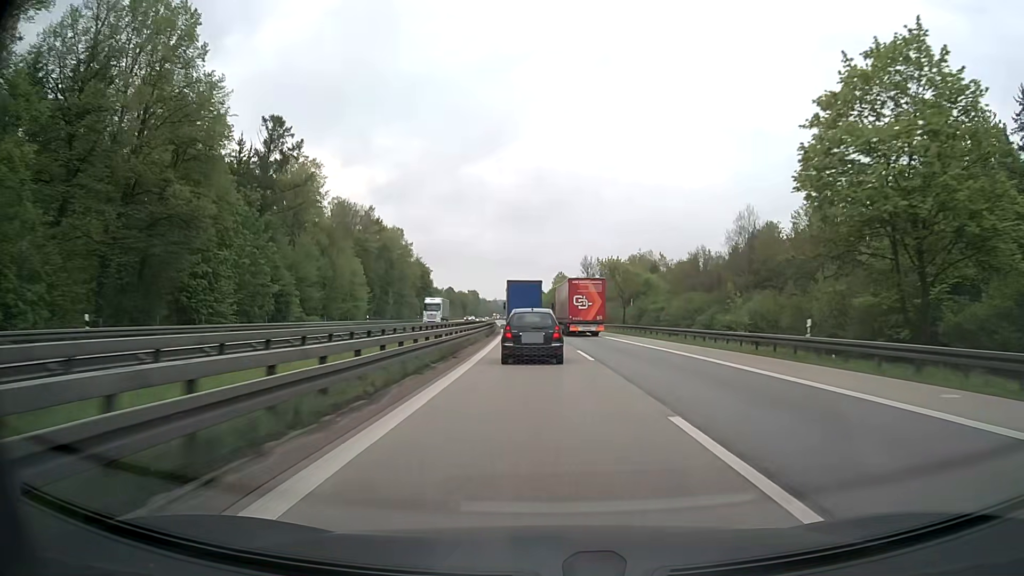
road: motorway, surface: asphalt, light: Day
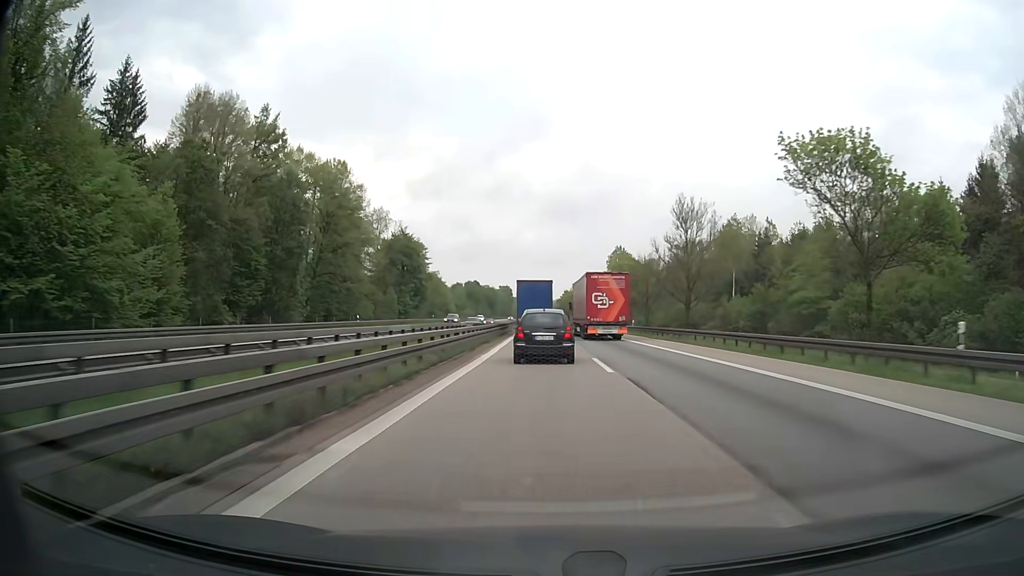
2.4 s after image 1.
(-1.7, +59.9) m; -3°
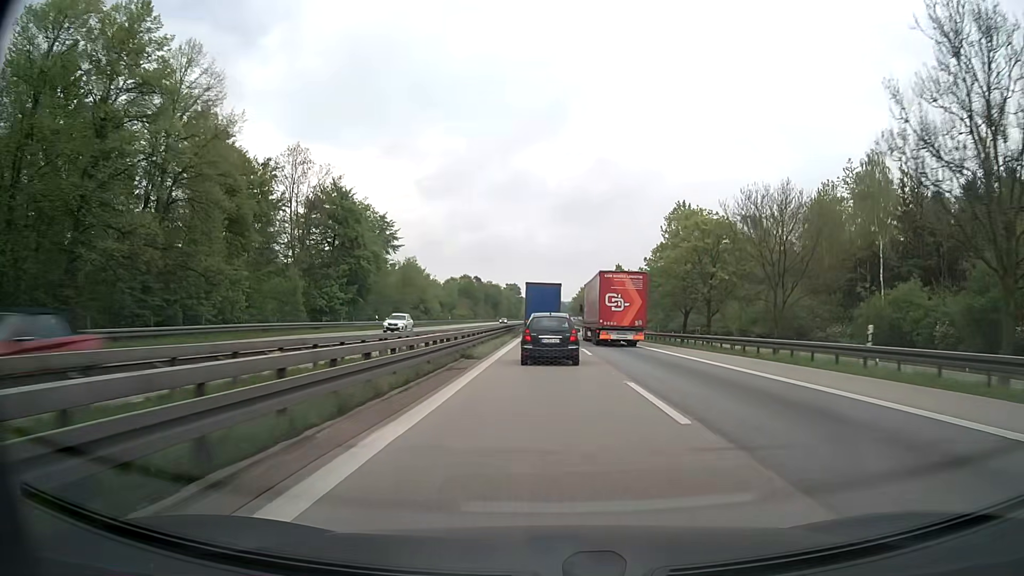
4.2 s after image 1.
(-0.5, +44.4) m; -1°
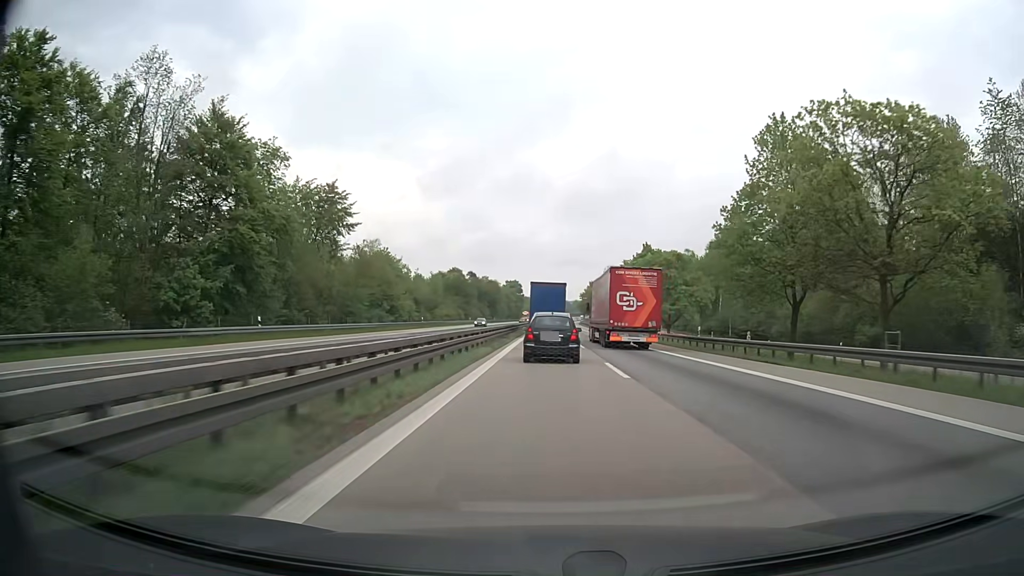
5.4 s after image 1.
(-0.1, +29.8) m; 0°
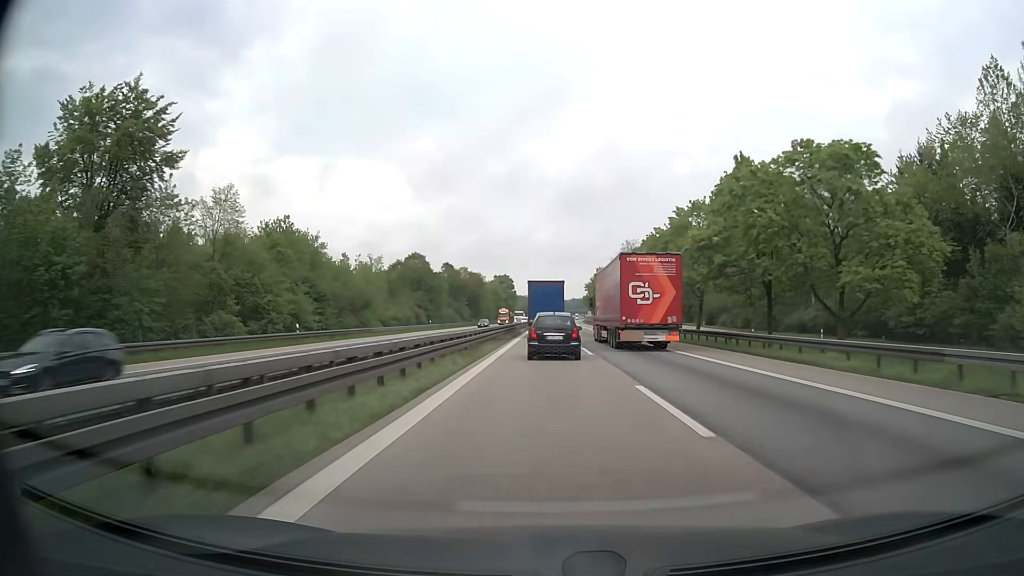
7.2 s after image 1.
(-0.1, +45.5) m; 0°
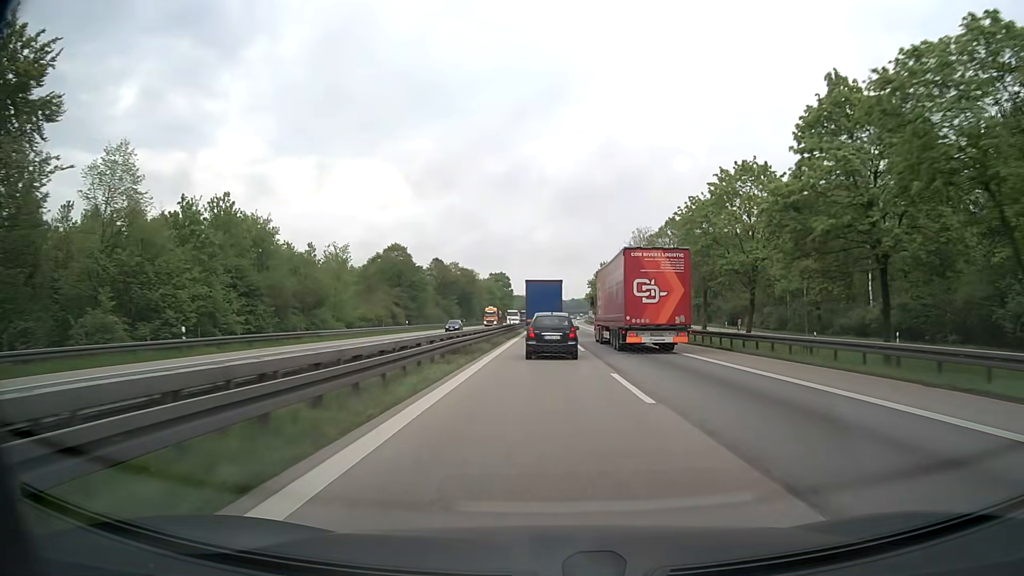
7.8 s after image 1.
(0.0, +15.4) m; 0°
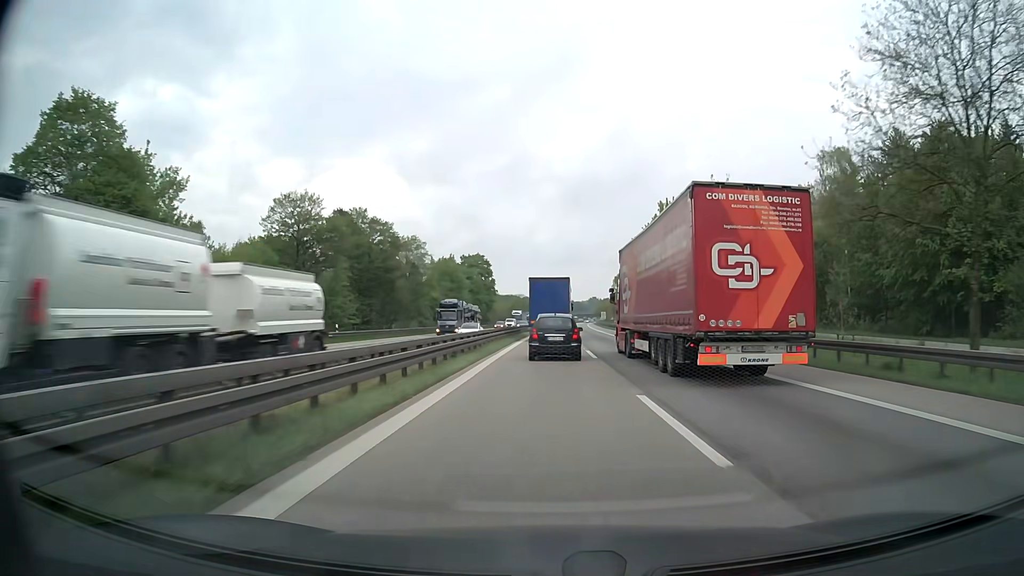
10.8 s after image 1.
(-0.1, +78.5) m; 0°
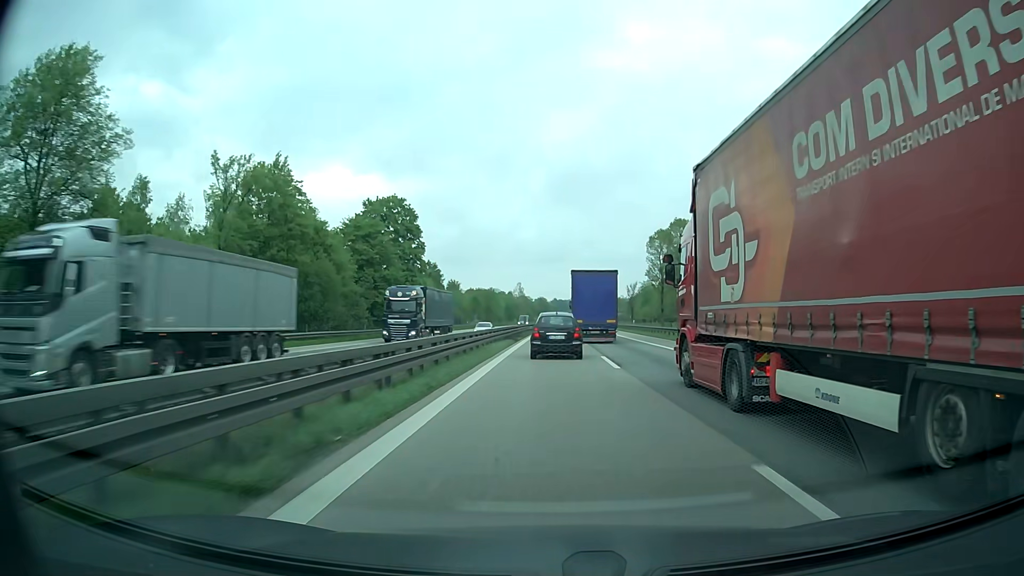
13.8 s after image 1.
(+0.7, +79.7) m; +1°
(0, +10) (0, +20) (0, +30) (0, +40) (+1, +50) (+1, +60) (+1, +70) (+1, +80) (+2, +90) (+2, +100) m
